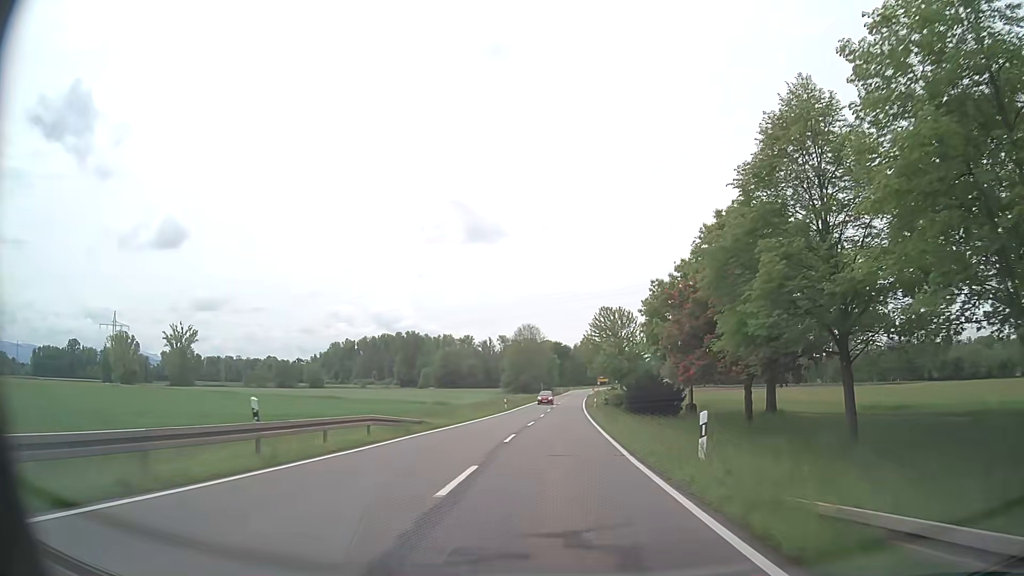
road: secondary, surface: asphalt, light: Day
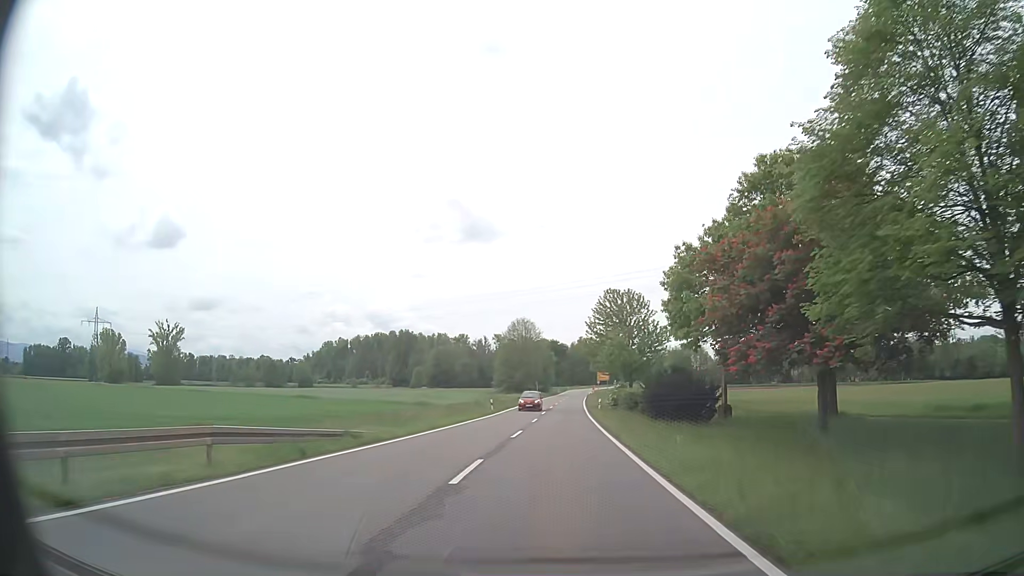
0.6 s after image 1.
(0.0, +10.0) m; 0°
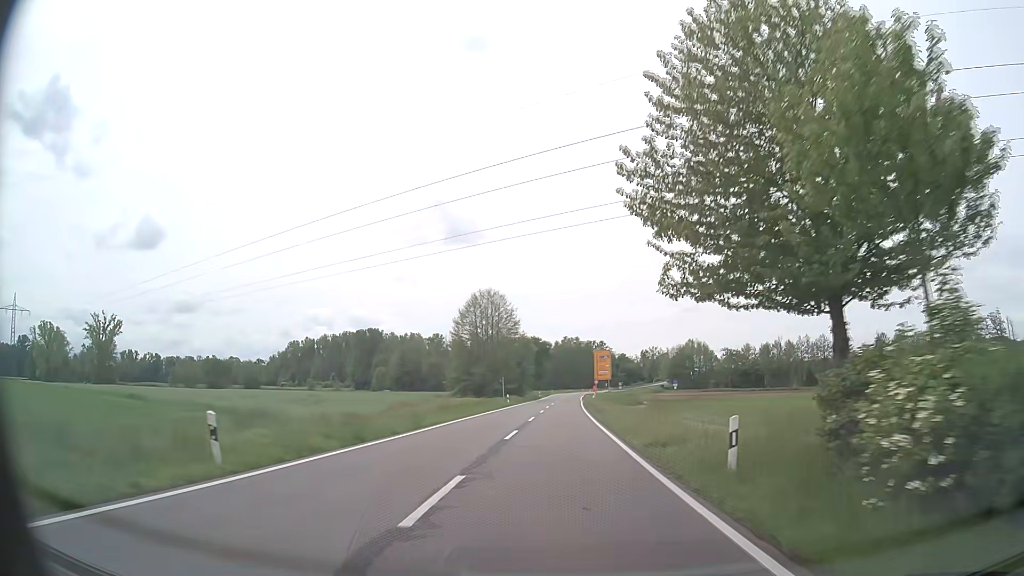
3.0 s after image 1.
(+0.4, +39.9) m; +1°
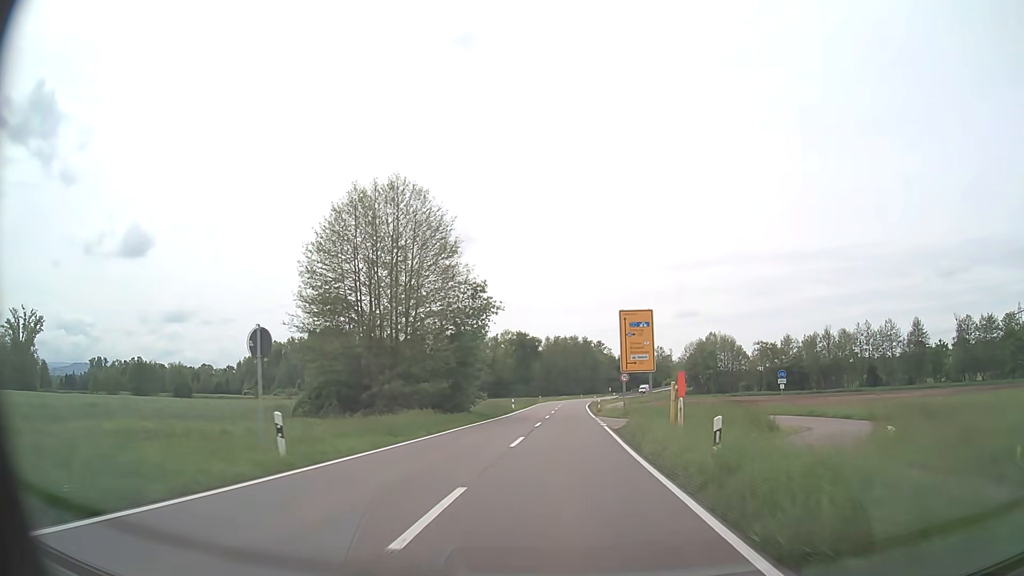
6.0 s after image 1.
(+1.0, +49.3) m; +1°
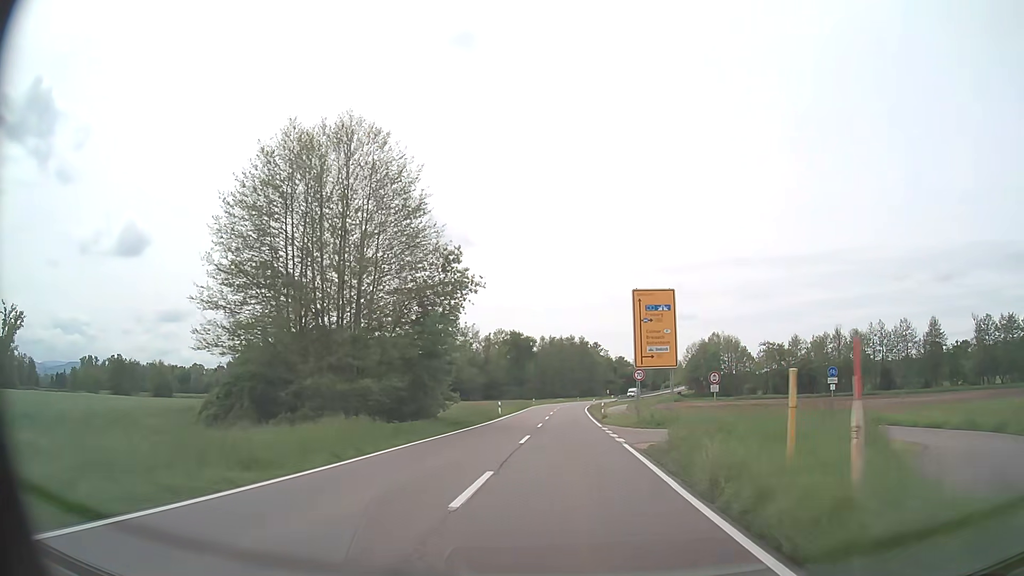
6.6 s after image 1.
(0.0, +9.9) m; 0°
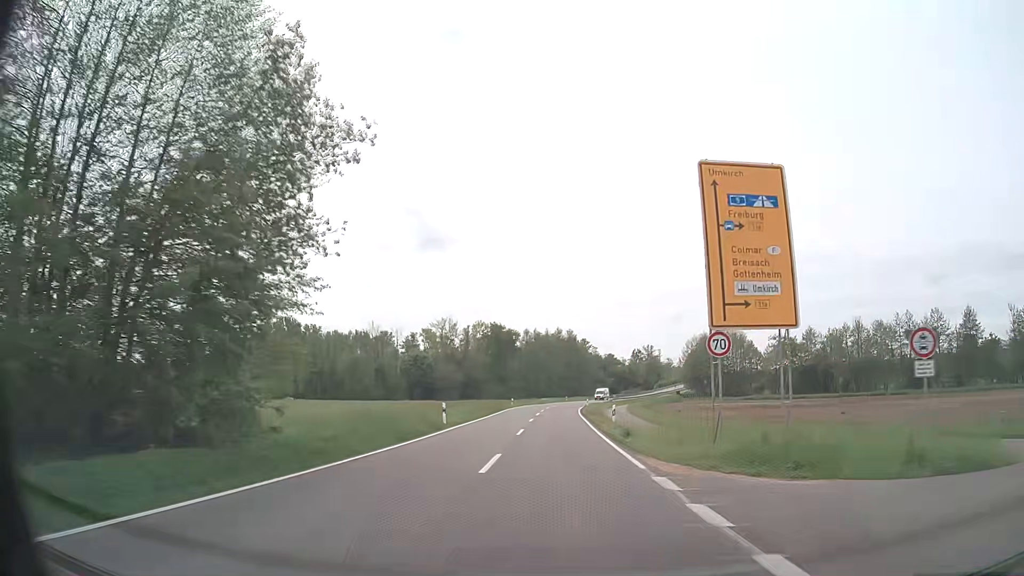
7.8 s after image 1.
(+0.3, +19.7) m; +1°
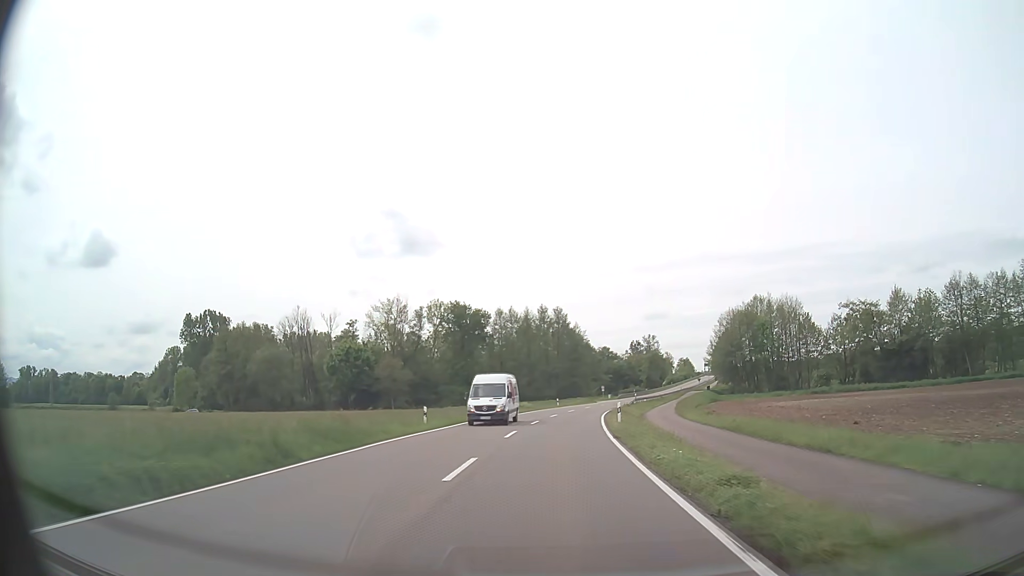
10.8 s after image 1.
(+0.4, +49.3) m; +1°
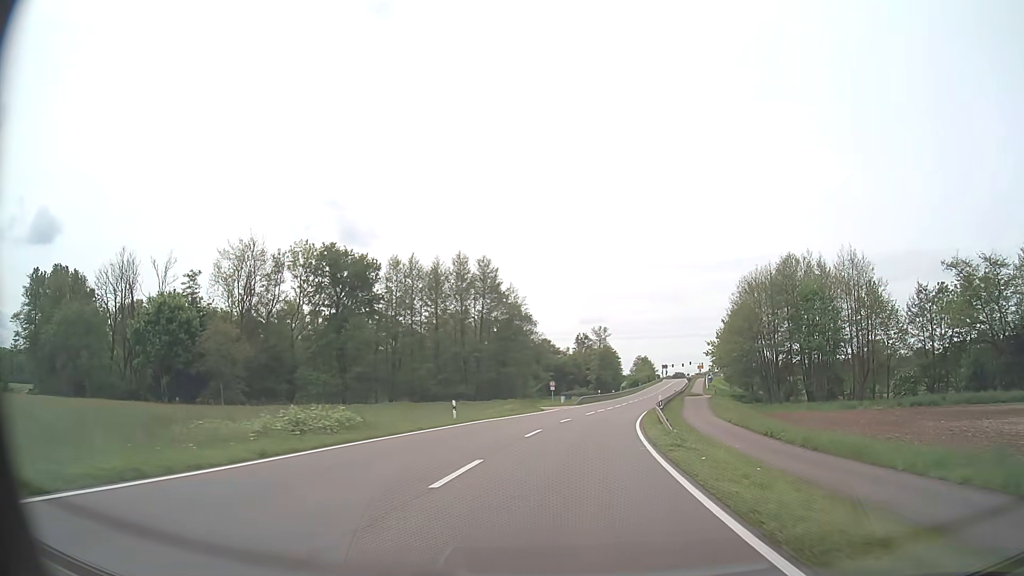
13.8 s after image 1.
(+1.6, +49.3) m; +5°
(0, +10) (+1, +20) (+2, +30) (+3, +40) (+5, +50) (+7, +60) (+9, +69) (+11, +79) (+13, +89) (+16, +98) m
